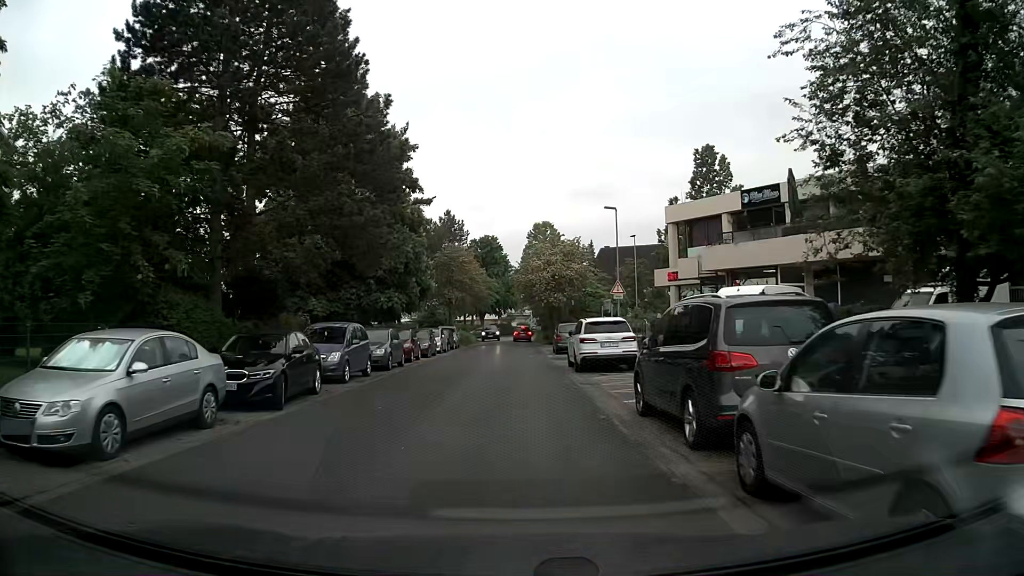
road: residential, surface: asphalt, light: Day
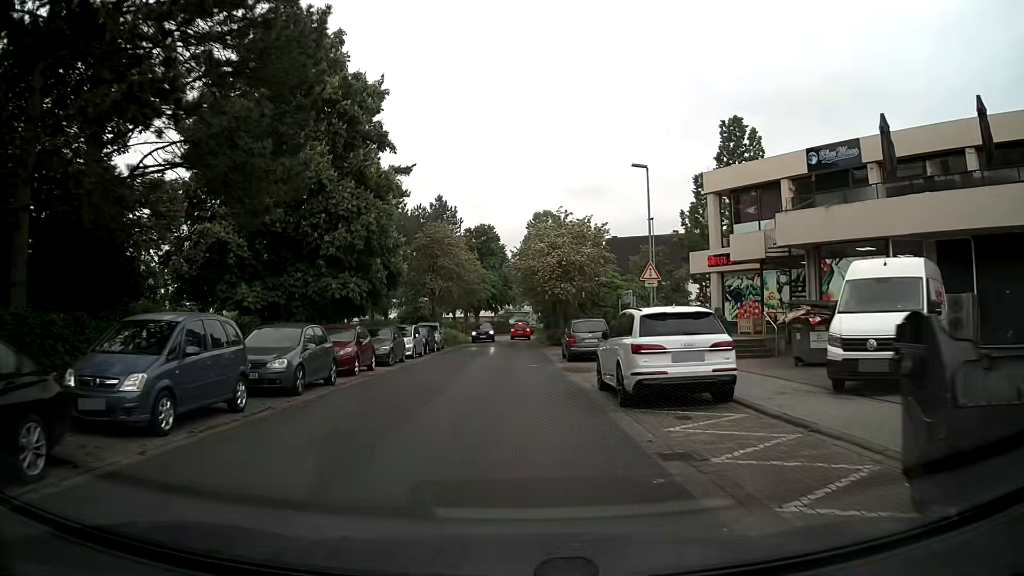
(0.0, +9.8) m; 0°
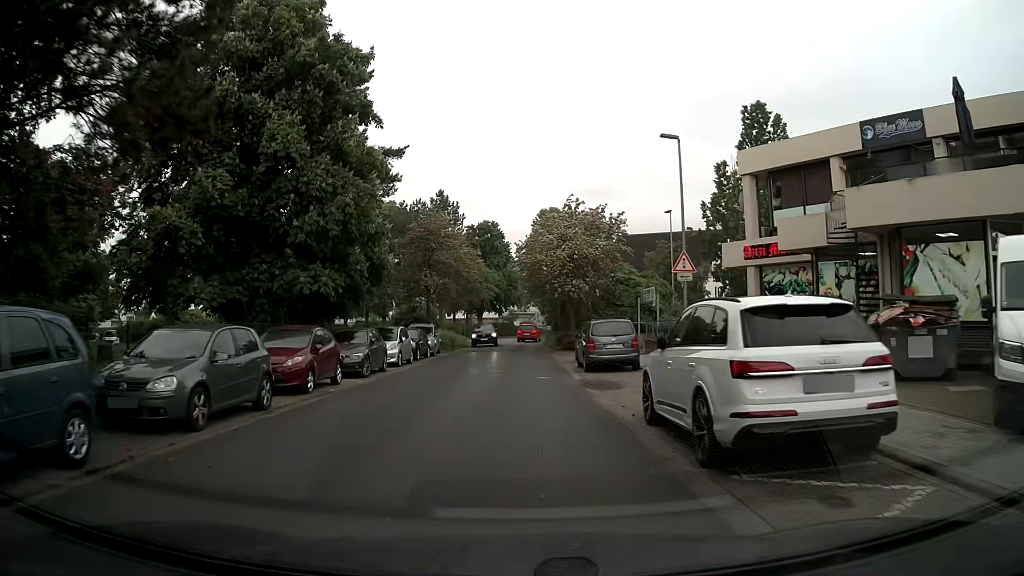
(+0.1, +4.9) m; 0°
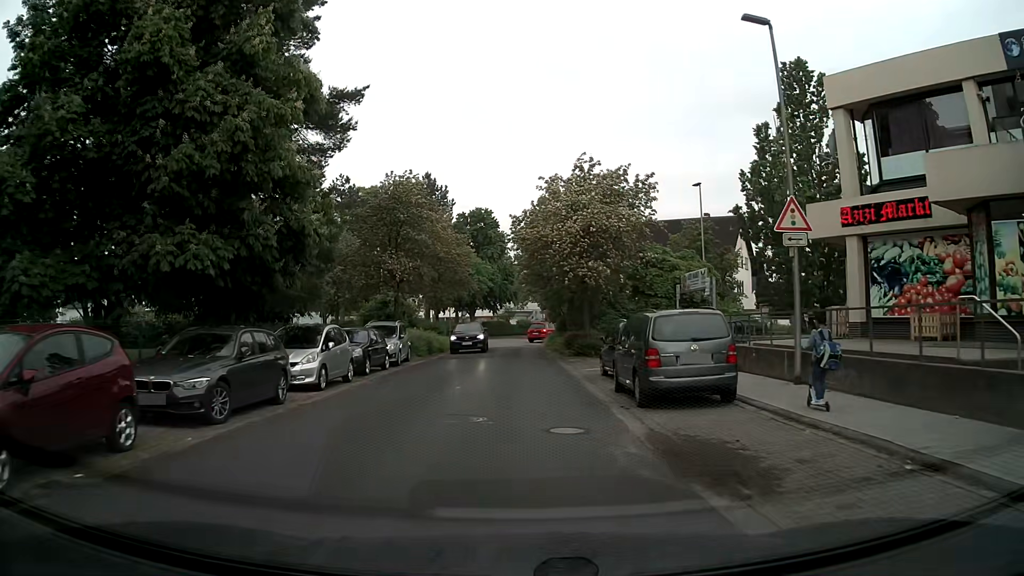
(0.0, +9.8) m; 0°
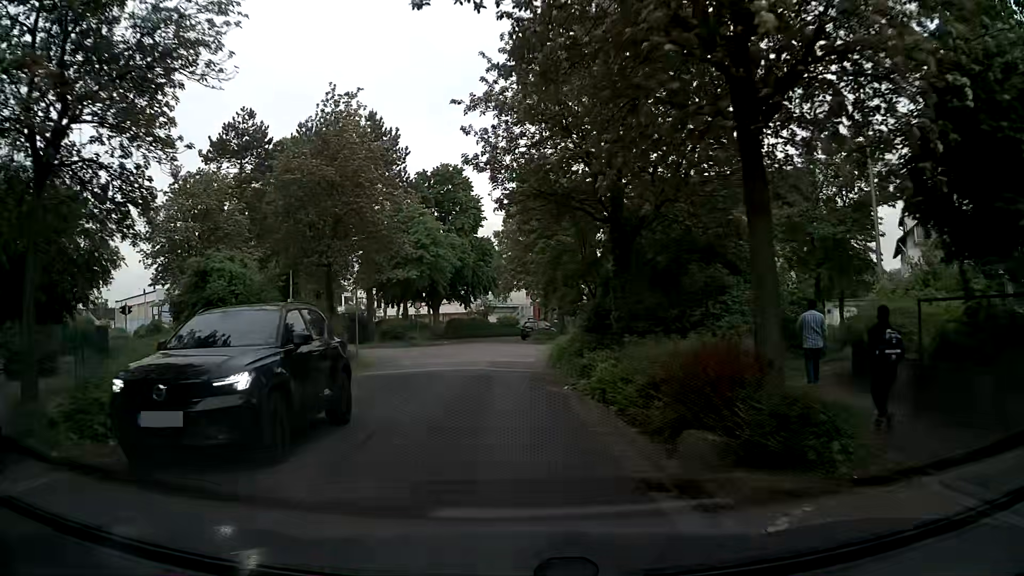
(+0.4, +23.3) m; +1°
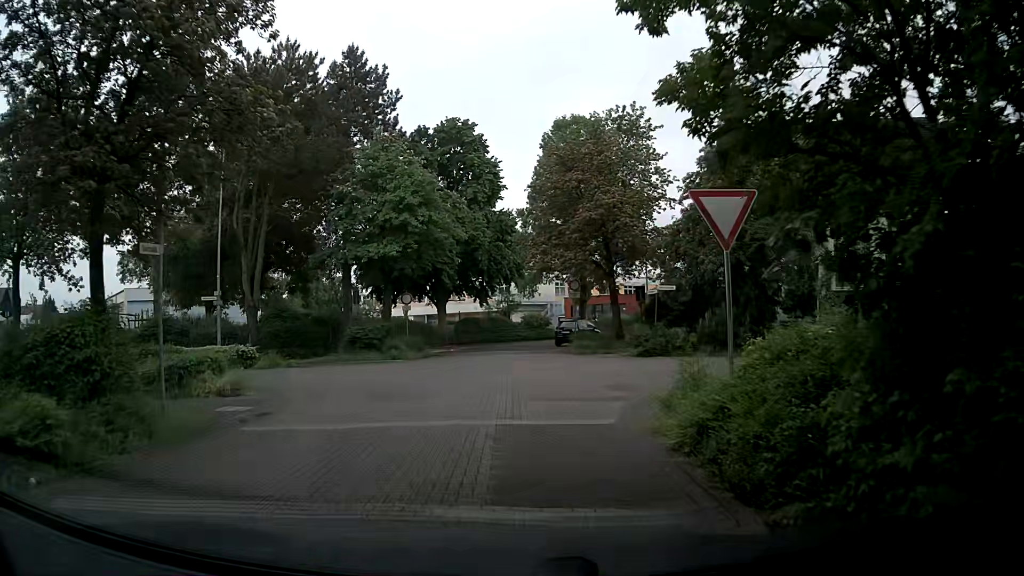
(-0.4, +14.6) m; -3°
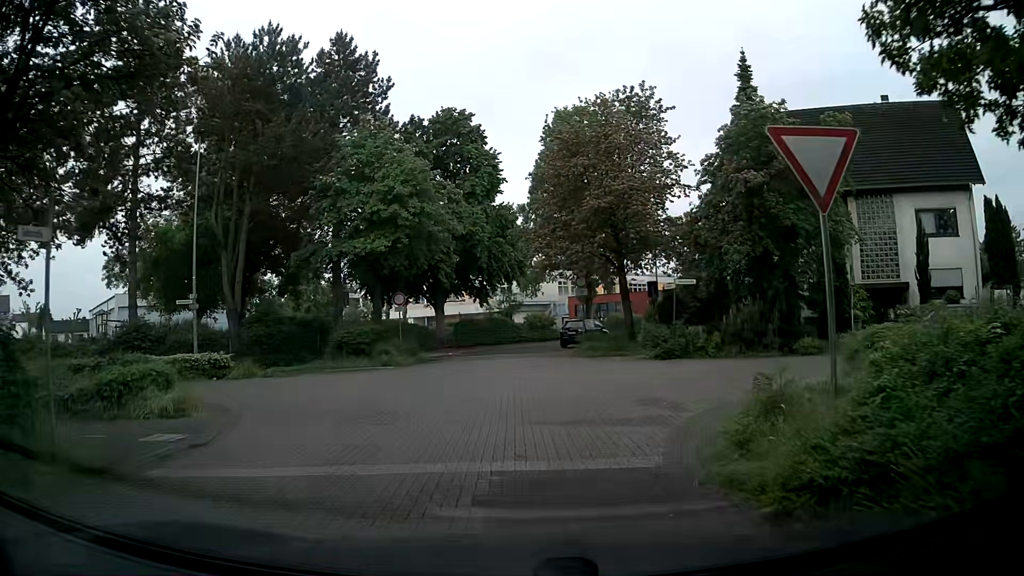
(0.0, +2.6) m; 0°
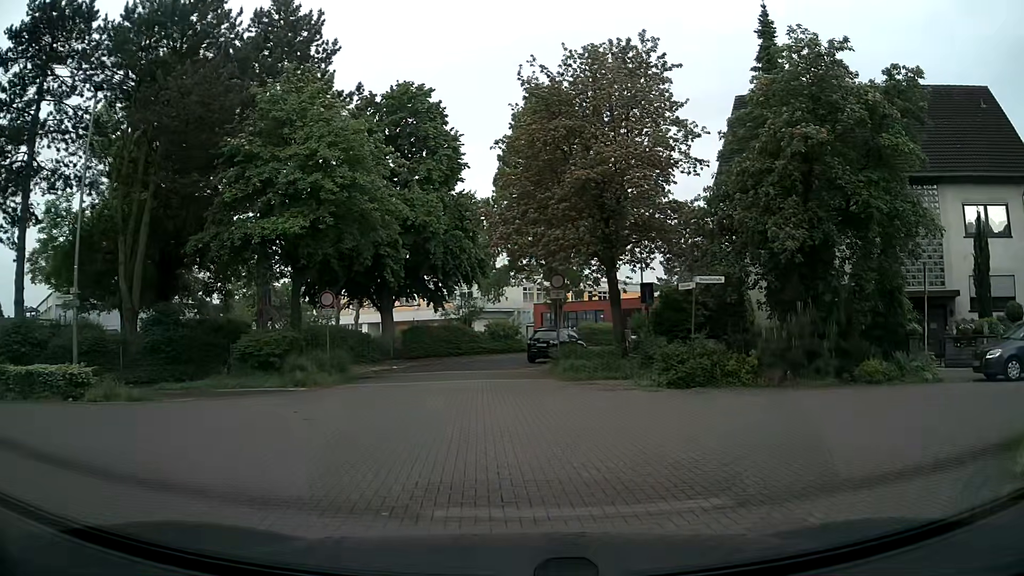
(+0.1, +6.4) m; +4°
